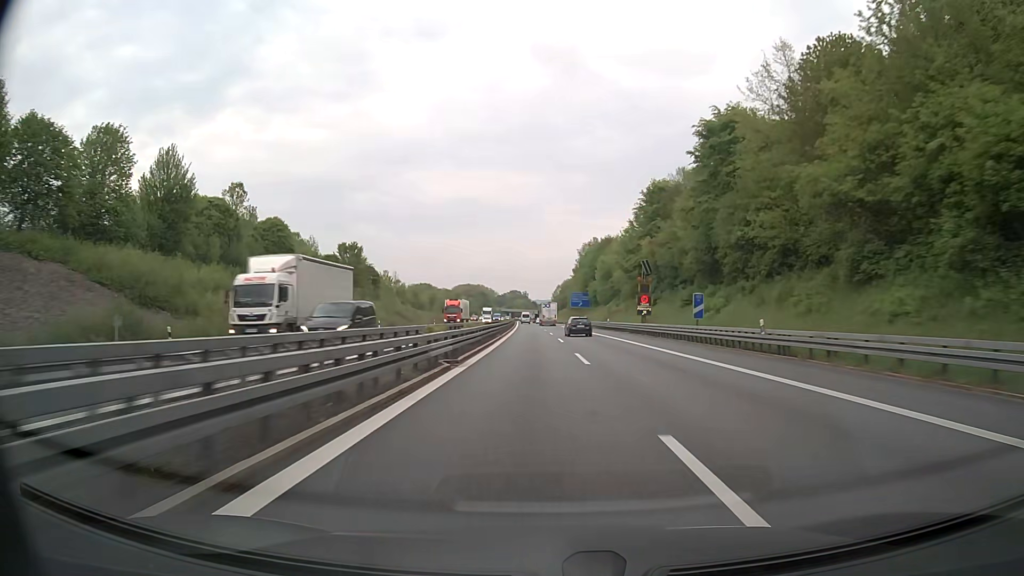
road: motorway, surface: asphalt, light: Day
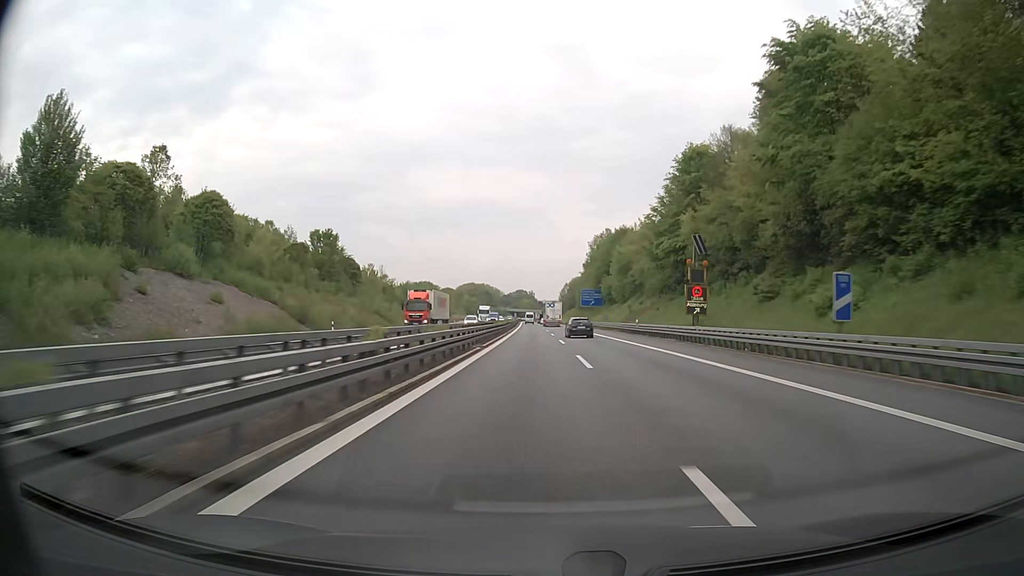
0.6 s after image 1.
(-0.1, +19.7) m; 0°
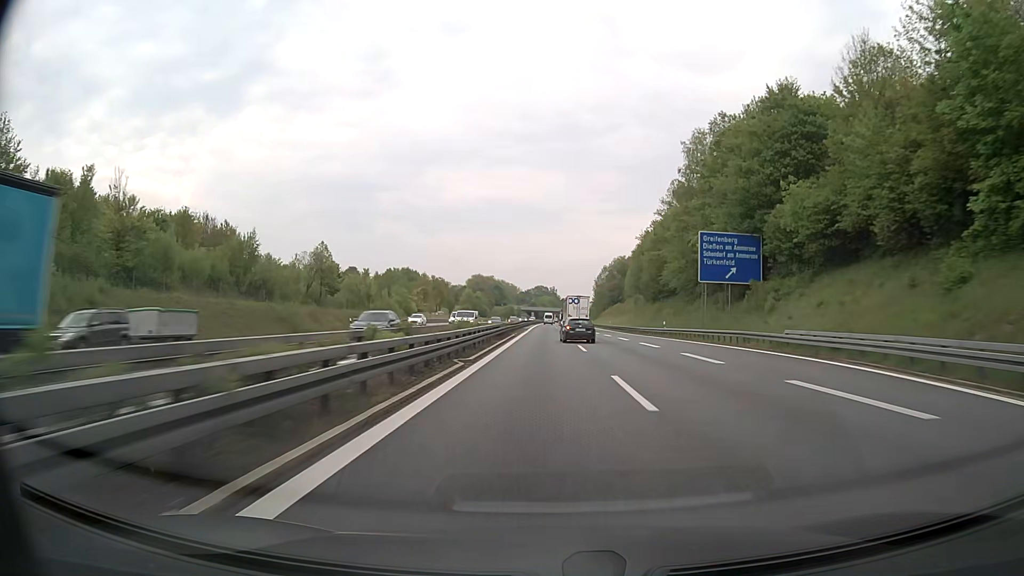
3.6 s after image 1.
(-2.6, +98.4) m; -2°
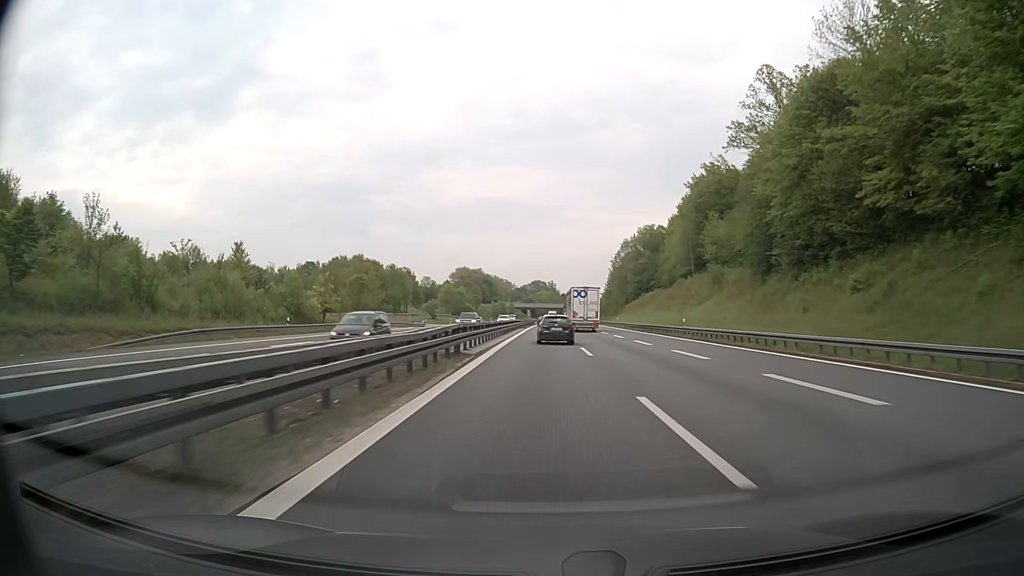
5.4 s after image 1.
(-0.2, +58.6) m; 0°
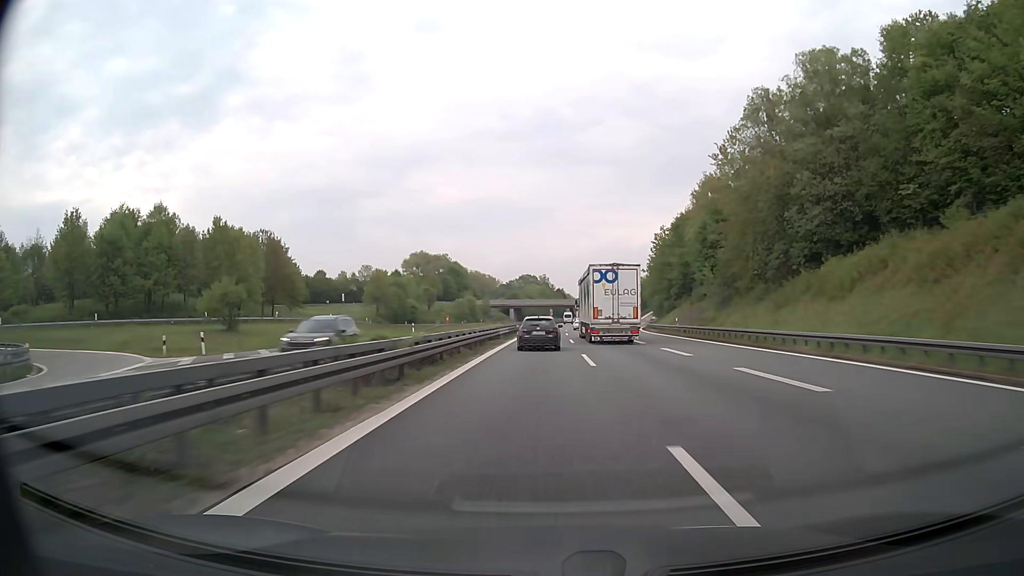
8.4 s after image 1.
(+0.3, +94.4) m; +1°
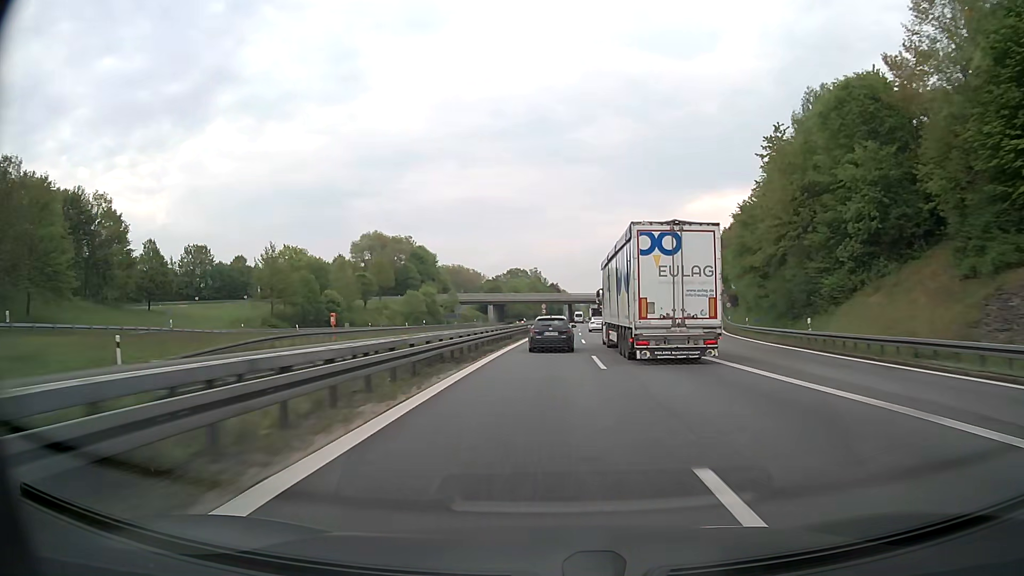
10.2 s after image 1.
(+0.3, +55.2) m; +1°
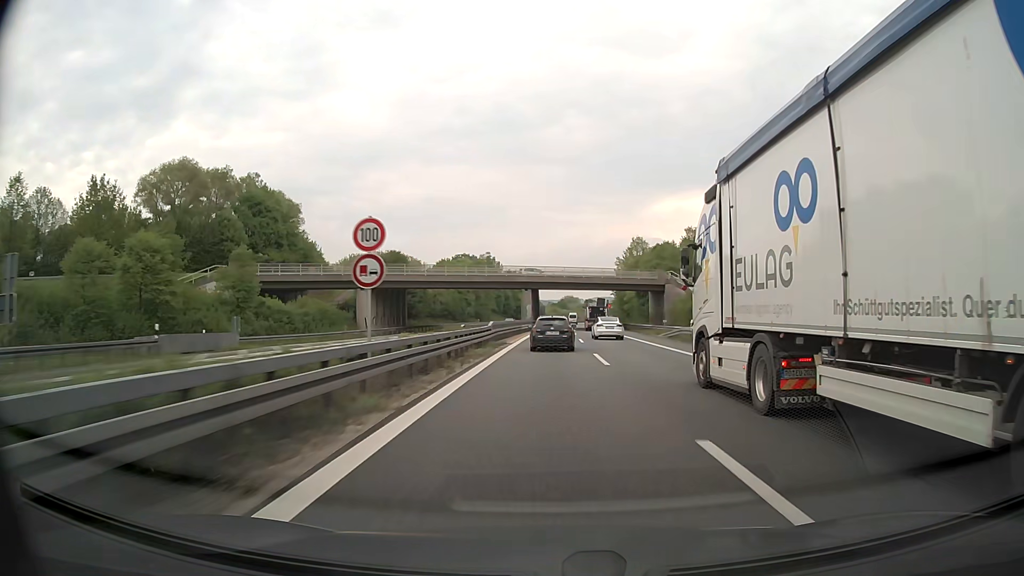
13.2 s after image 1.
(+2.4, +88.6) m; +3°
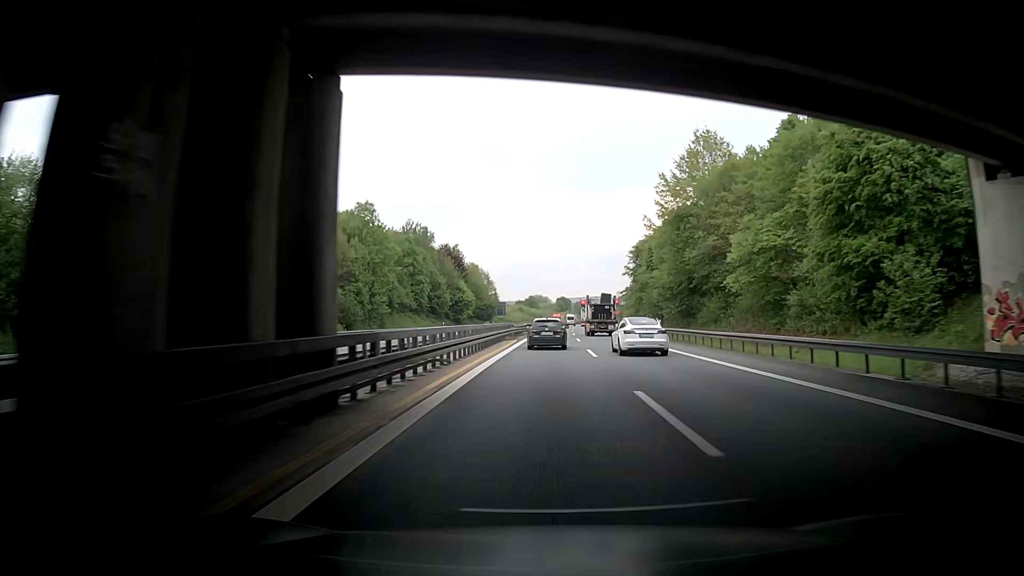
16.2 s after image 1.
(+1.8, +85.0) m; +3°
(0, +10) (0, +20) (0, +30) (0, +40) (0, +50) (0, +60) (+1, +70) (+1, +80) (+1, +90) (+2, +100) m
